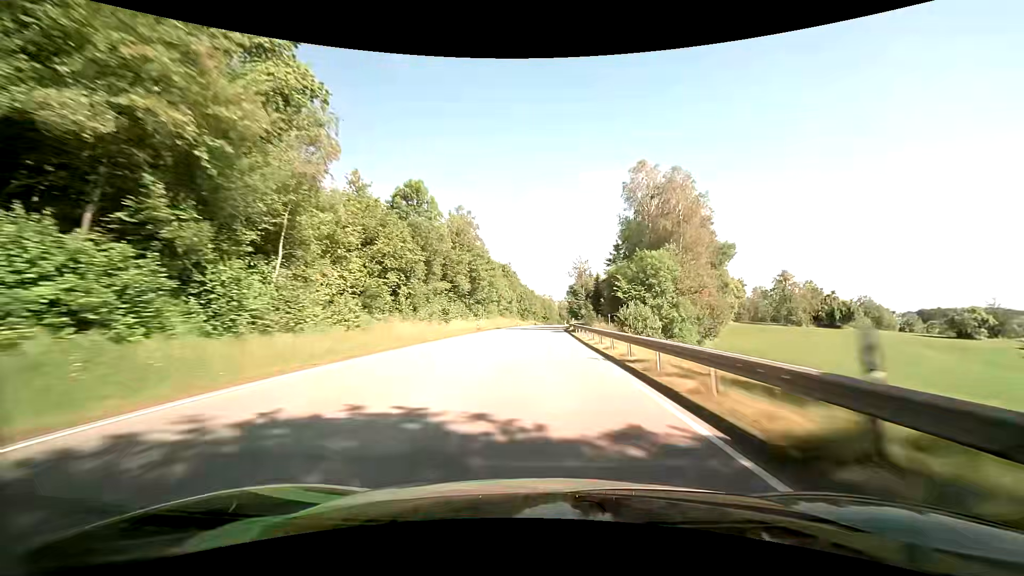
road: primary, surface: asphalt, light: Day
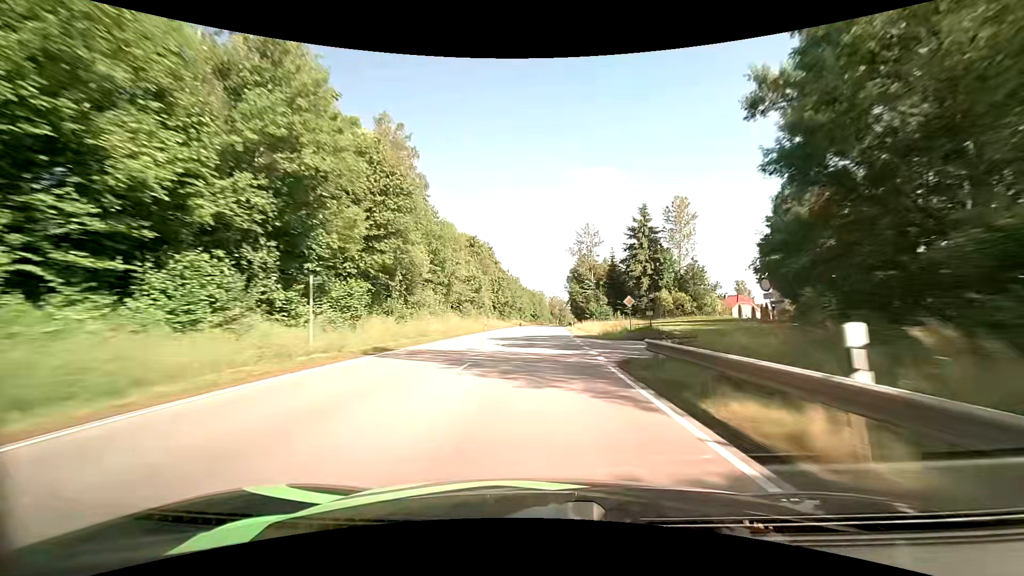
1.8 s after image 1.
(+0.6, +48.2) m; +1°
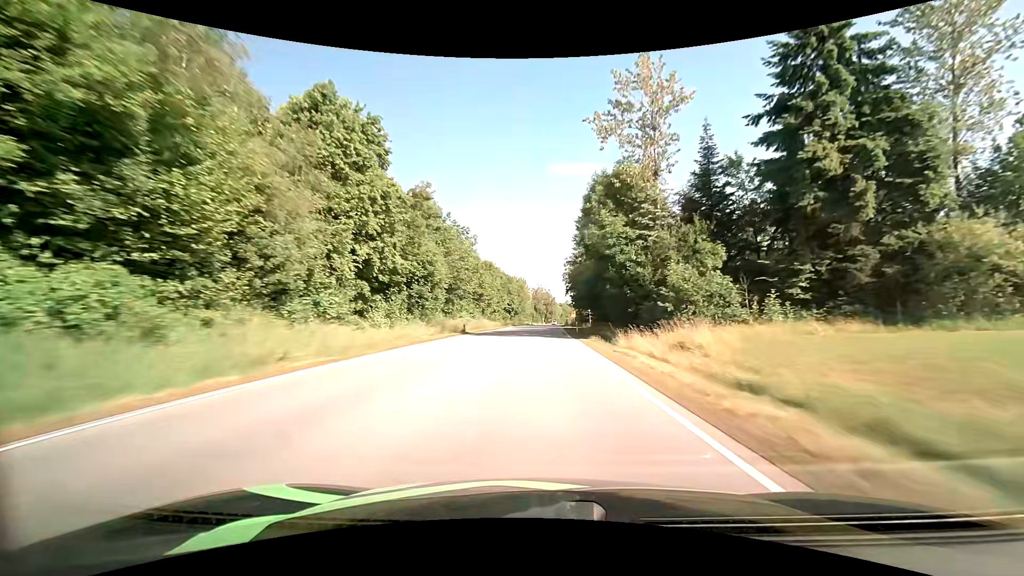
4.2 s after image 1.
(+1.2, +63.2) m; +2°
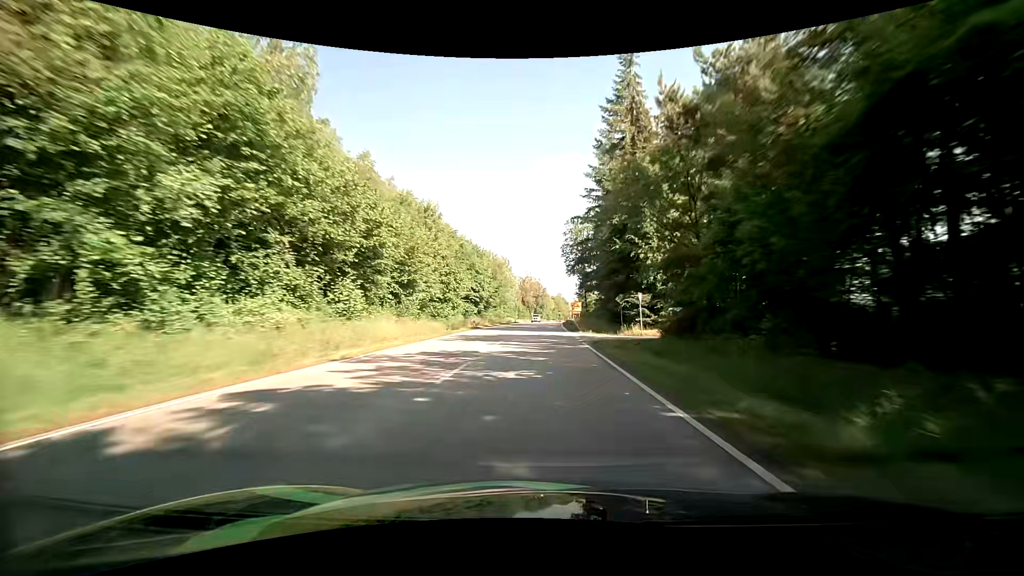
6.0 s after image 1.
(+0.5, +45.9) m; +1°
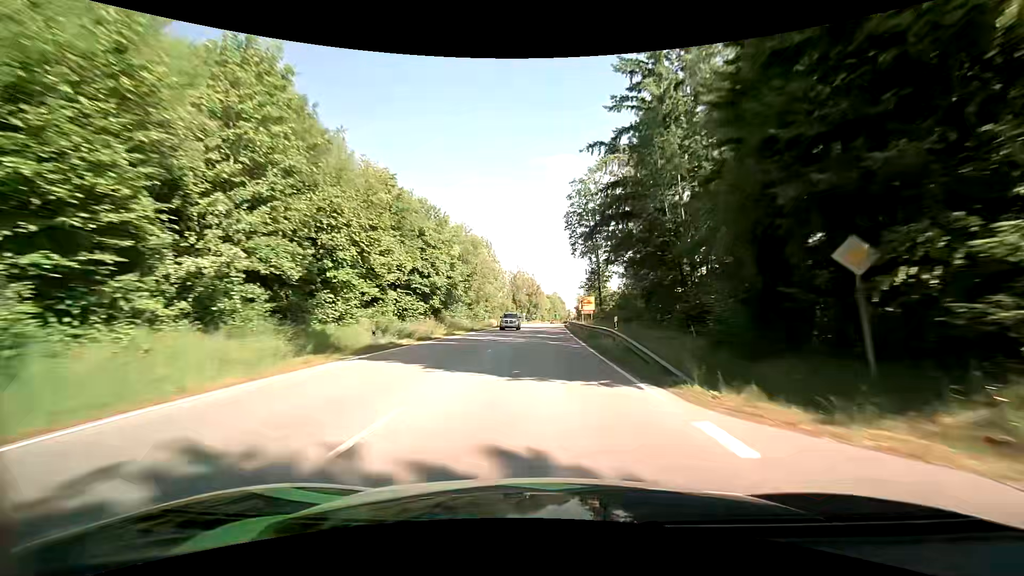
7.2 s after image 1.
(+0.2, +28.6) m; +1°
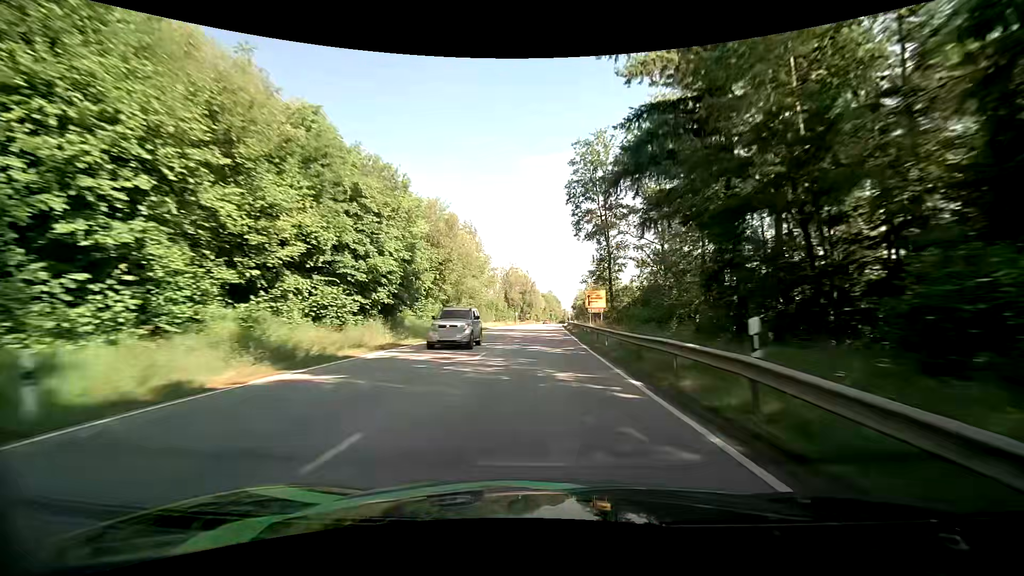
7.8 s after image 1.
(+0.1, +13.9) m; +1°
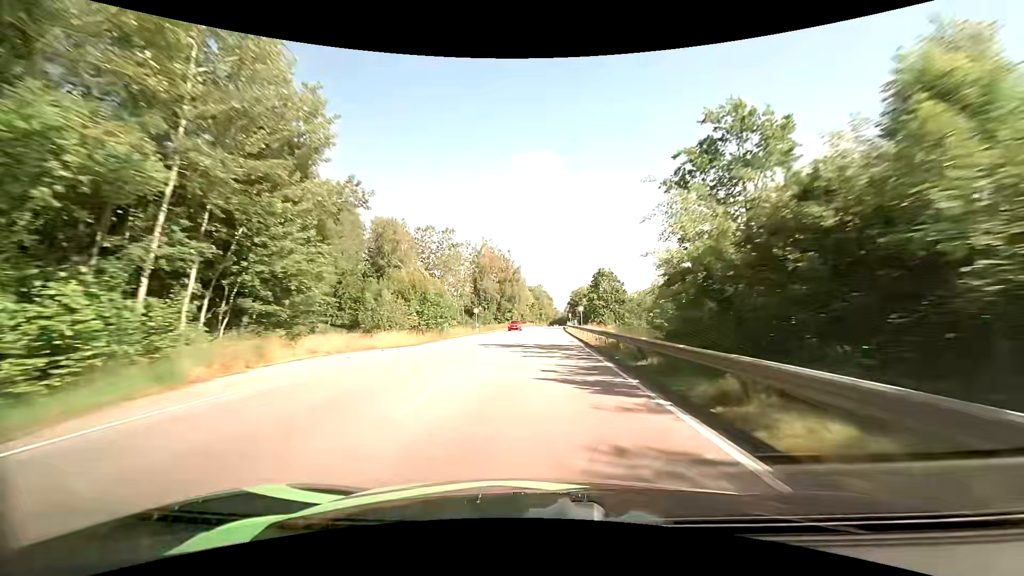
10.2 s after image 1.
(+0.8, +56.0) m; +1°
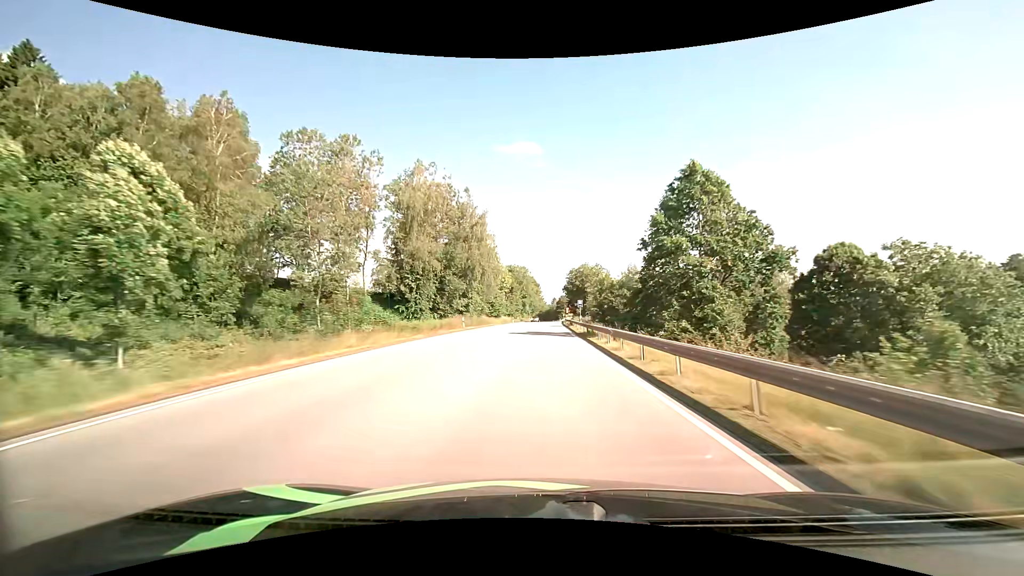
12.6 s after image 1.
(+0.7, +56.6) m; +2°
(0, +10) (0, +20) (0, +30) (0, +40) (0, +50) (+1, +60) (+1, +70) (+1, +80) (+2, +90) (+2, +100) m
